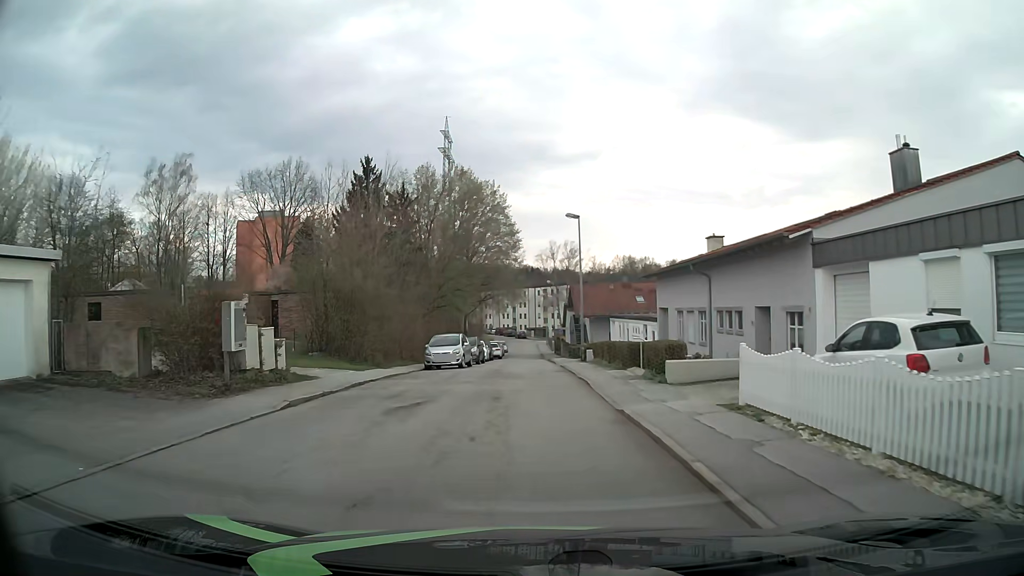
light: Day
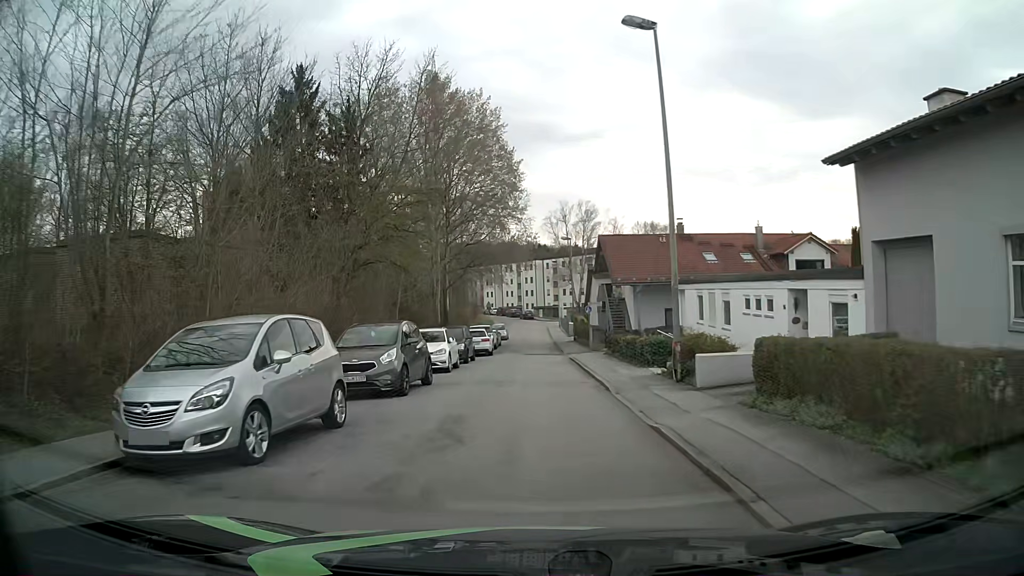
(-0.1, +23.3) m; -1°
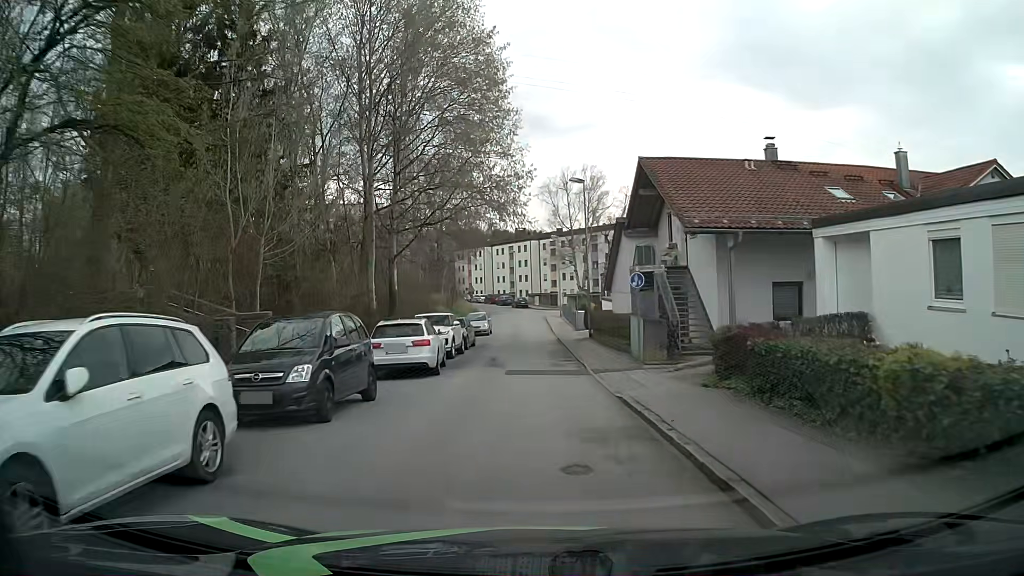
(+0.1, +18.7) m; +1°
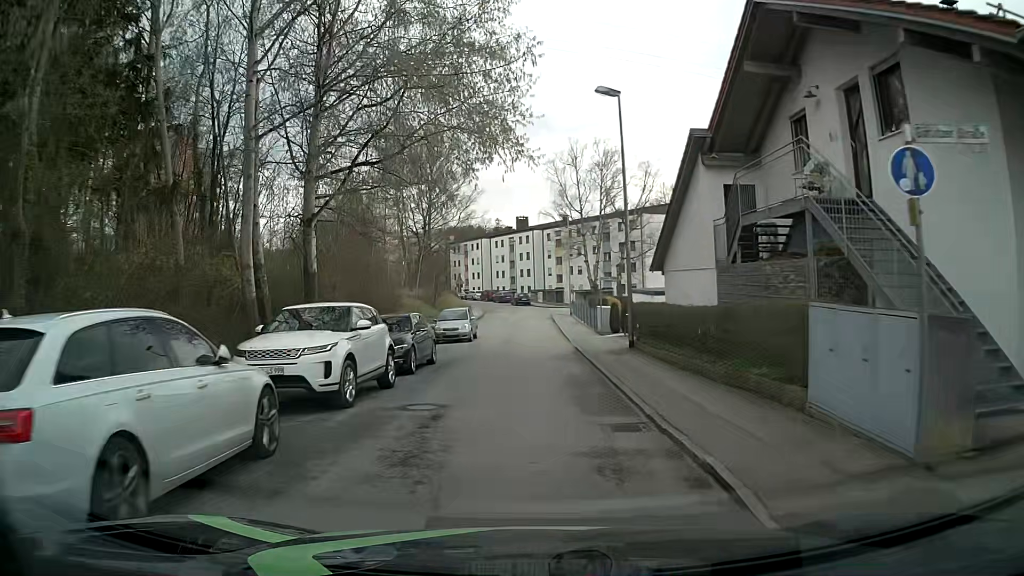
(-0.1, +13.7) m; -1°
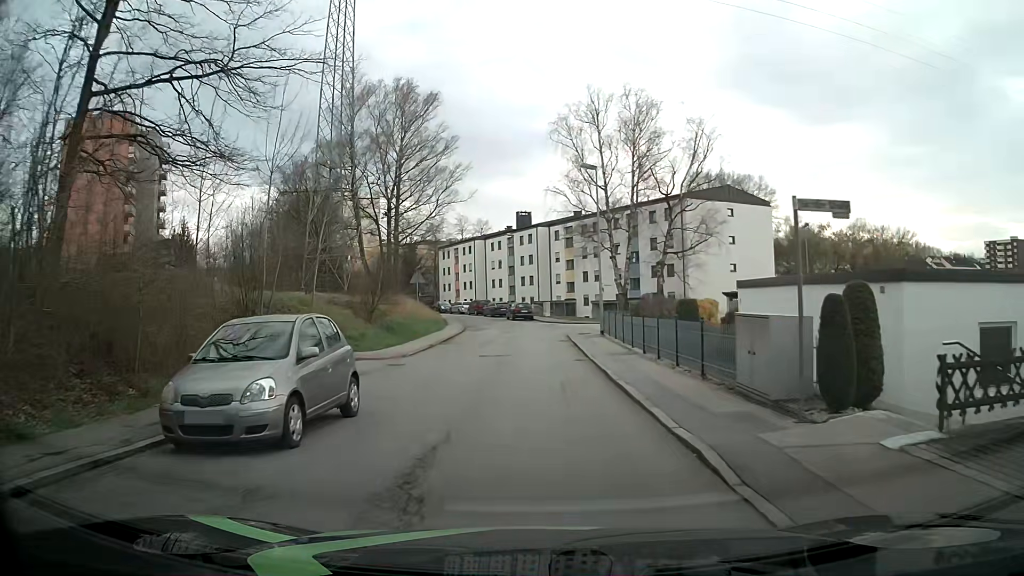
(-0.1, +22.3) m; 0°
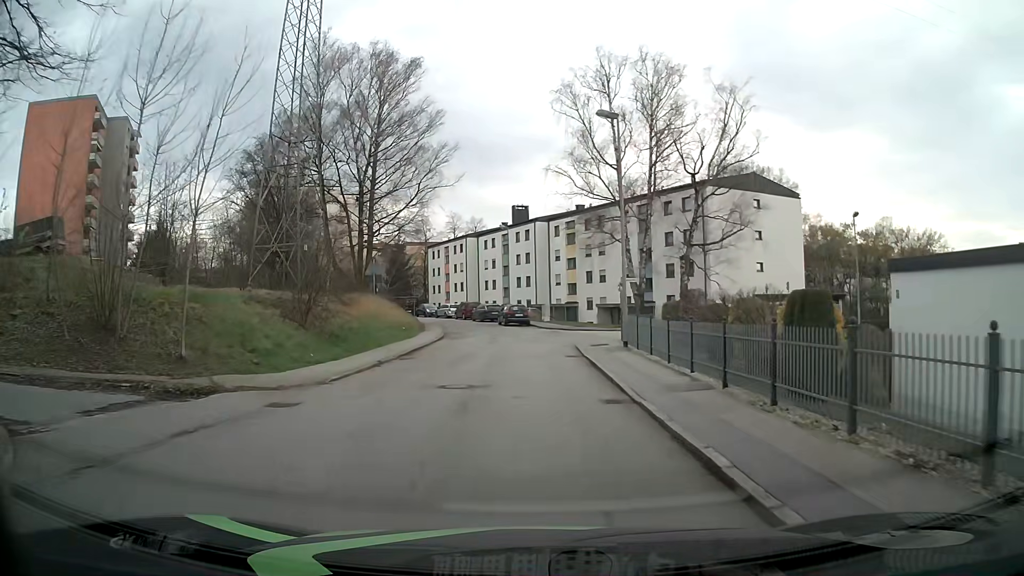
(0.0, +8.9) m; 0°
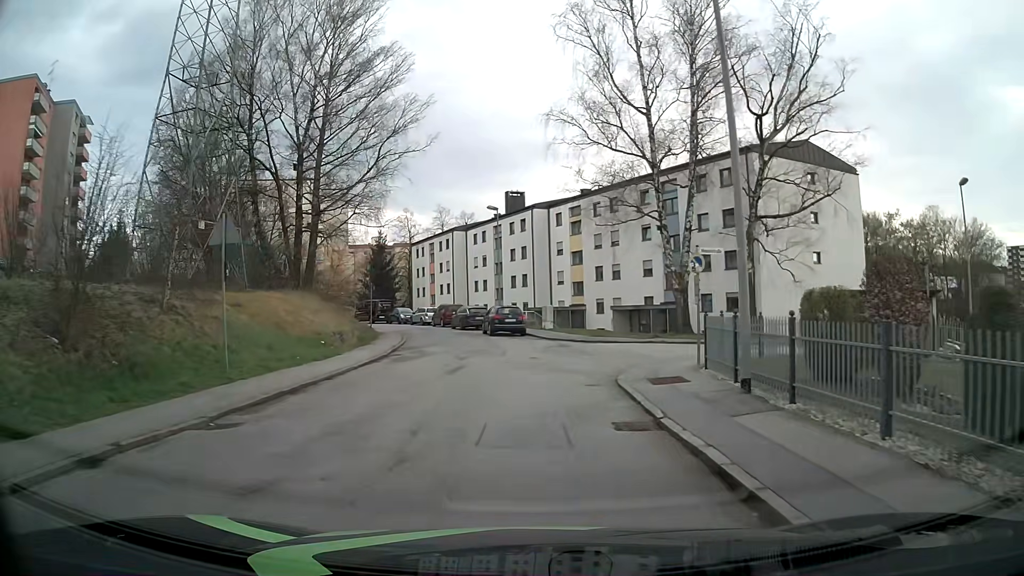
(+0.2, +13.1) m; +1°
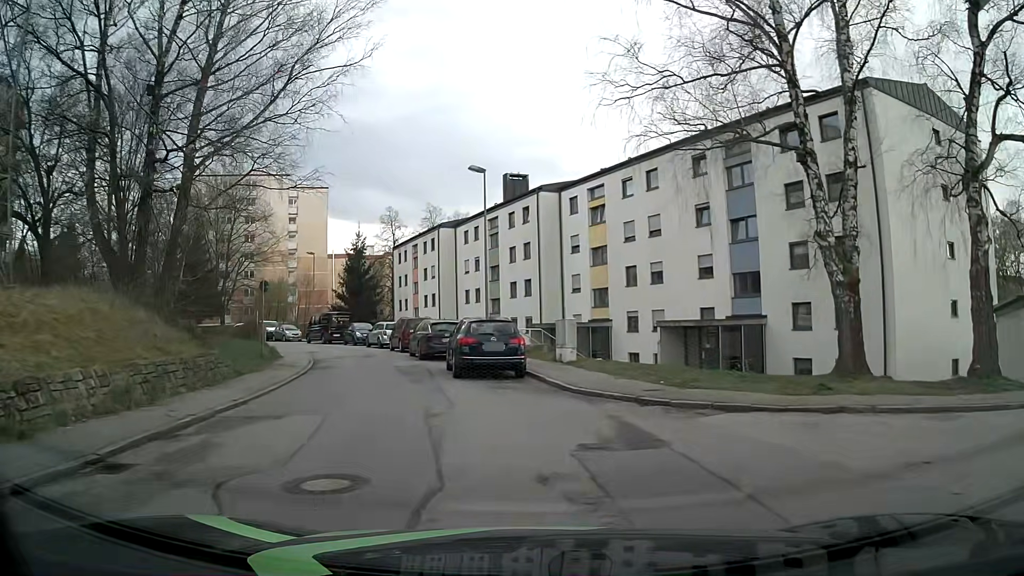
(0.0, +16.2) m; 0°
(-2, +10) (-5, +19) (-8, +29) (-12, +38) (-17, +46) (-23, +54) (-30, +61) (-38, +67) (-47, +73) (-56, +78) m
